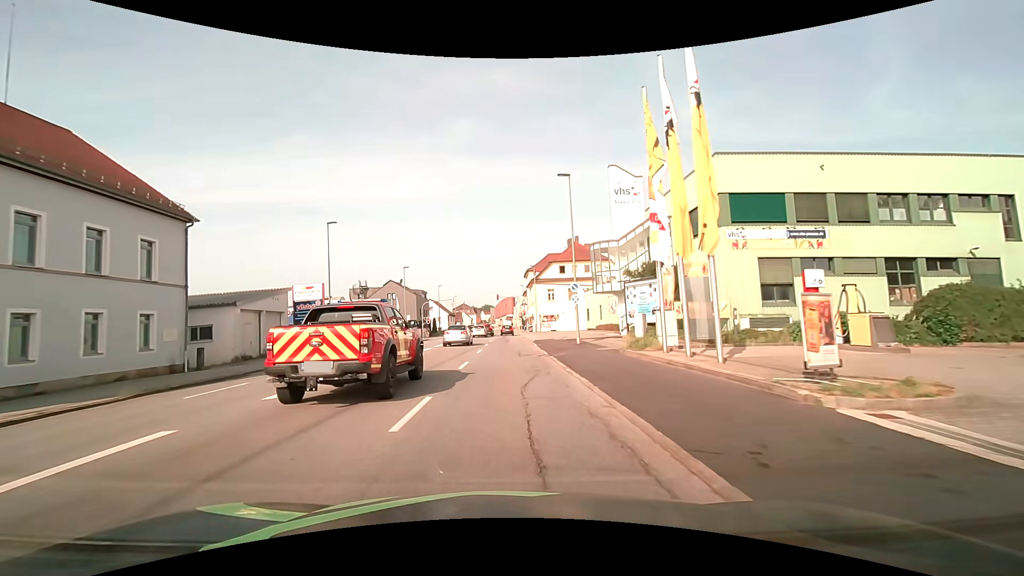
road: tertiary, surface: asphalt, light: Day
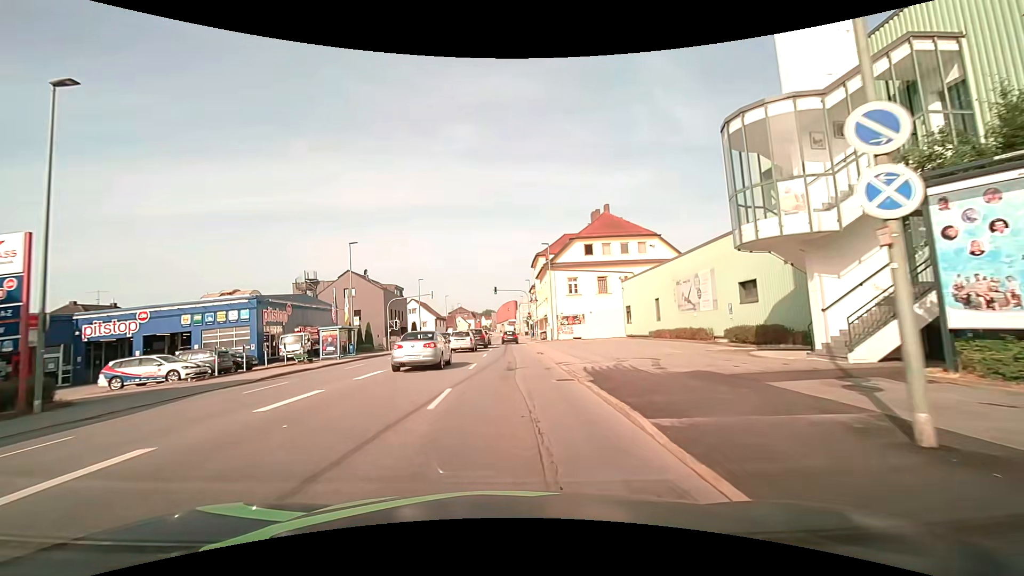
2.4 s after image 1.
(-0.1, +24.4) m; 0°
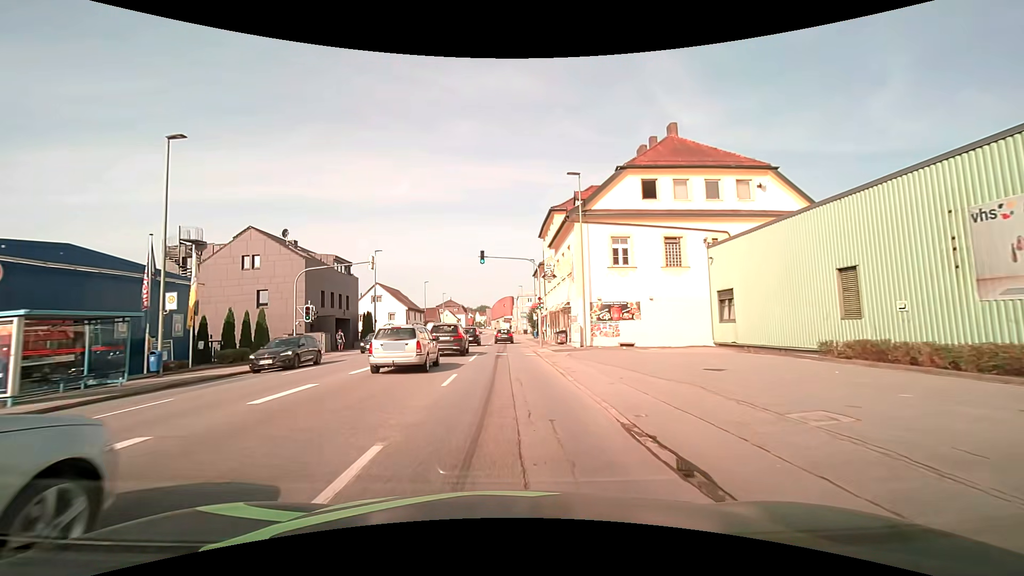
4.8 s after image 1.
(0.0, +24.1) m; 0°
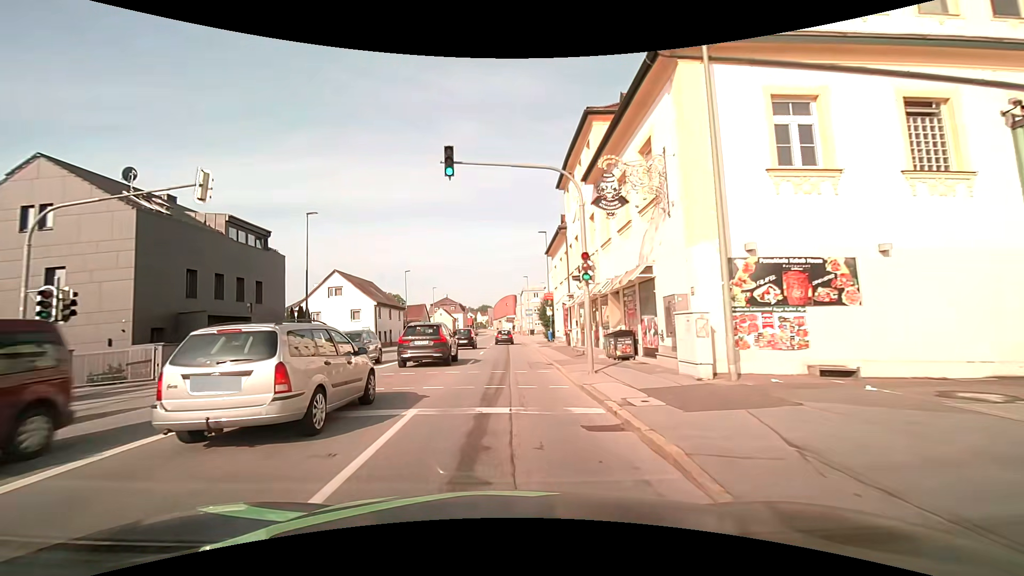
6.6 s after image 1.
(0.0, +18.6) m; 0°
(0, +10) (0, +20) (0, +30) (0, +40) (0, +50) (0, +60) (-1, +70) (-1, +80) (-1, +90) (-1, +100) m
